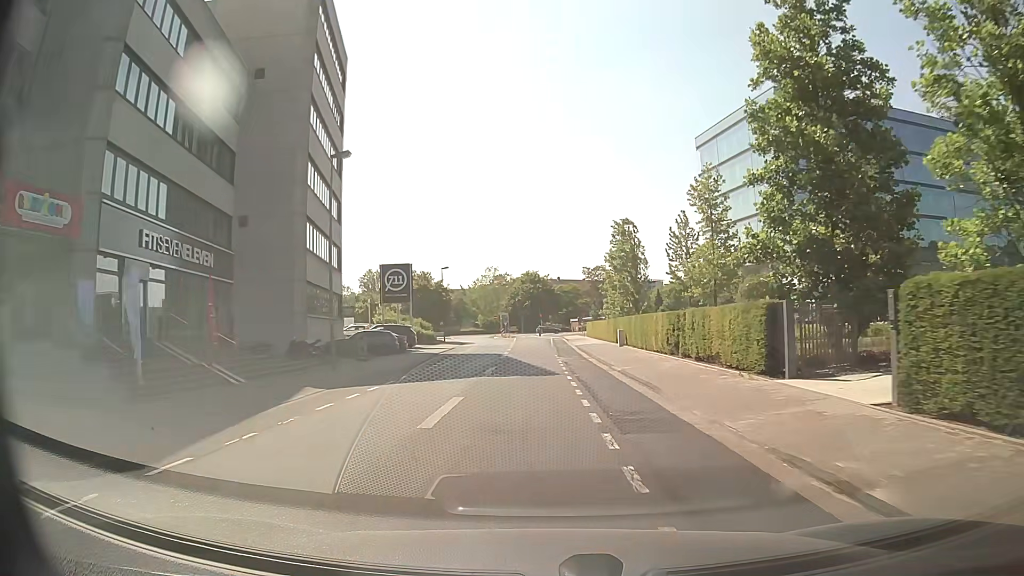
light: Day
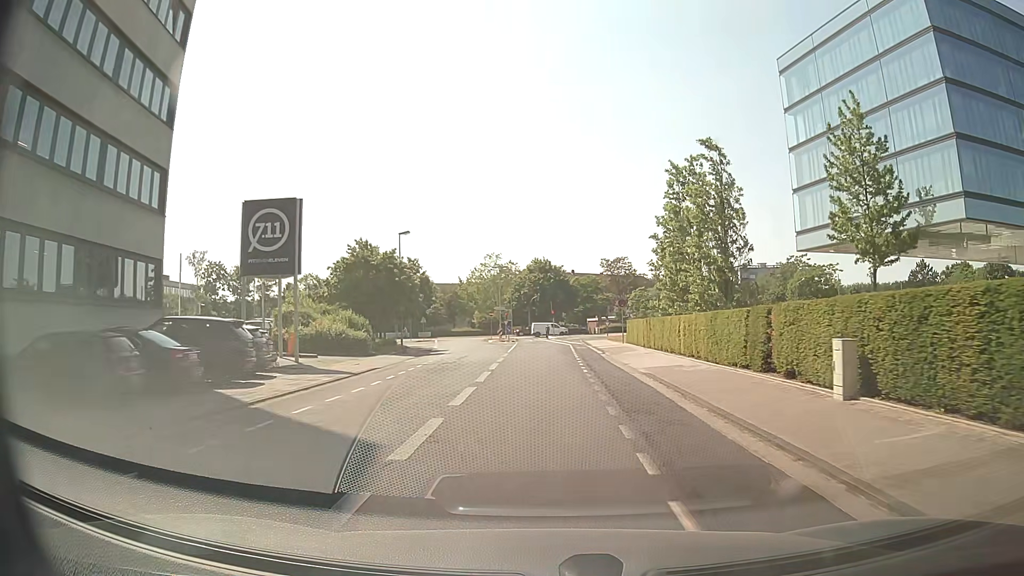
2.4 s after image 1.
(-0.6, +27.4) m; -1°
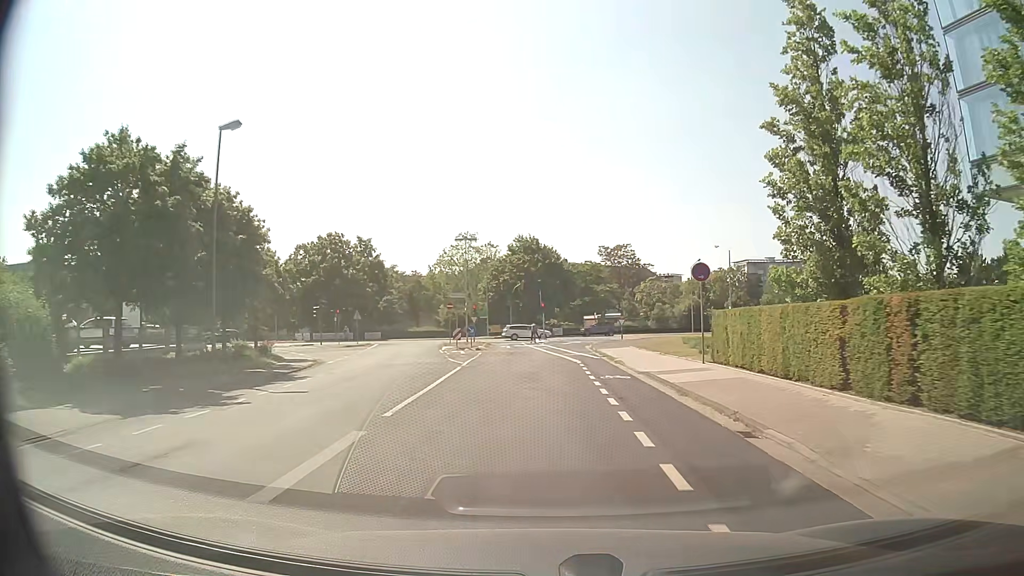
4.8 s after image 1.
(+0.4, +26.5) m; +1°
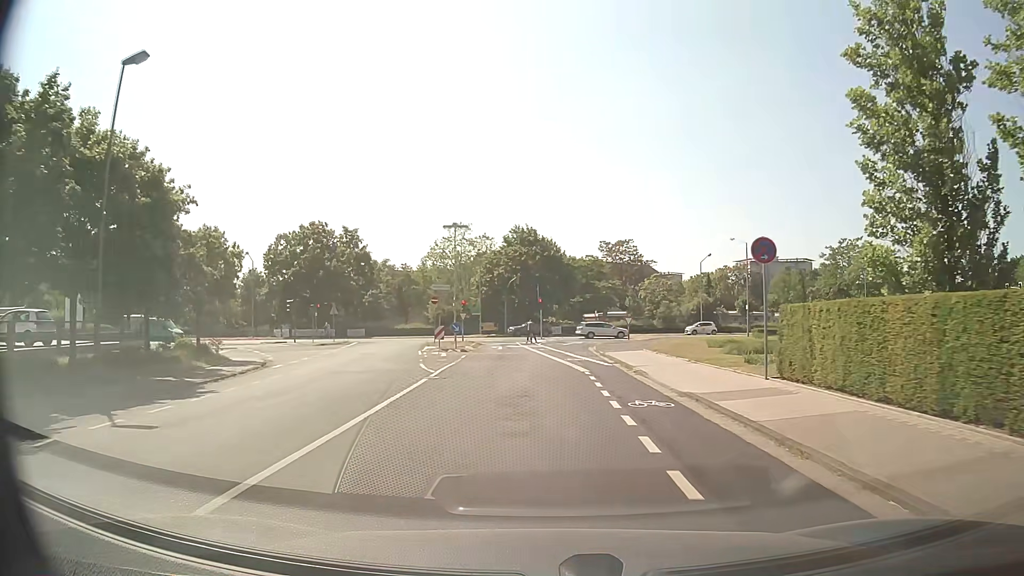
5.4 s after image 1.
(0.0, +6.3) m; +1°
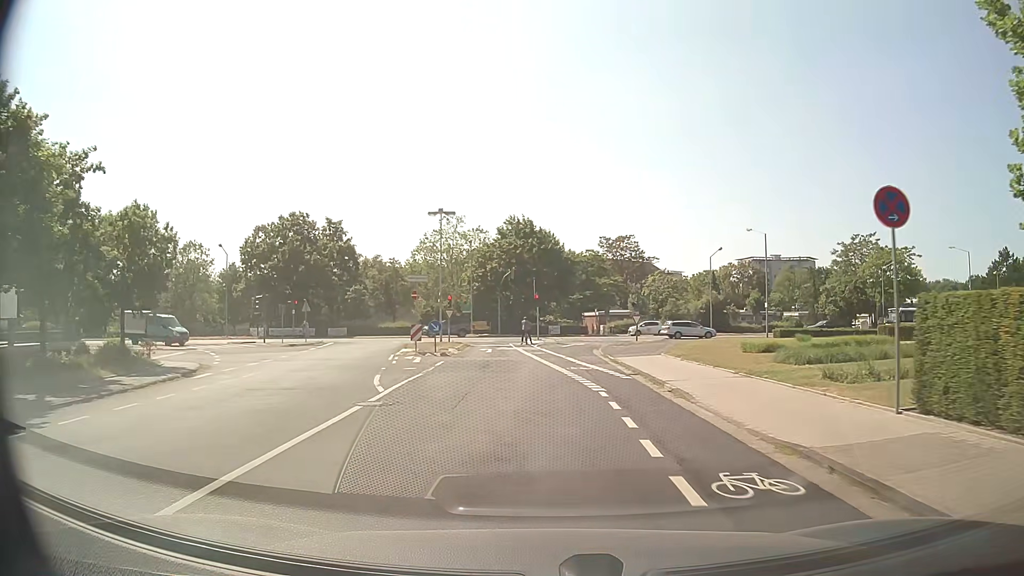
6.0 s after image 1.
(0.0, +5.9) m; 0°
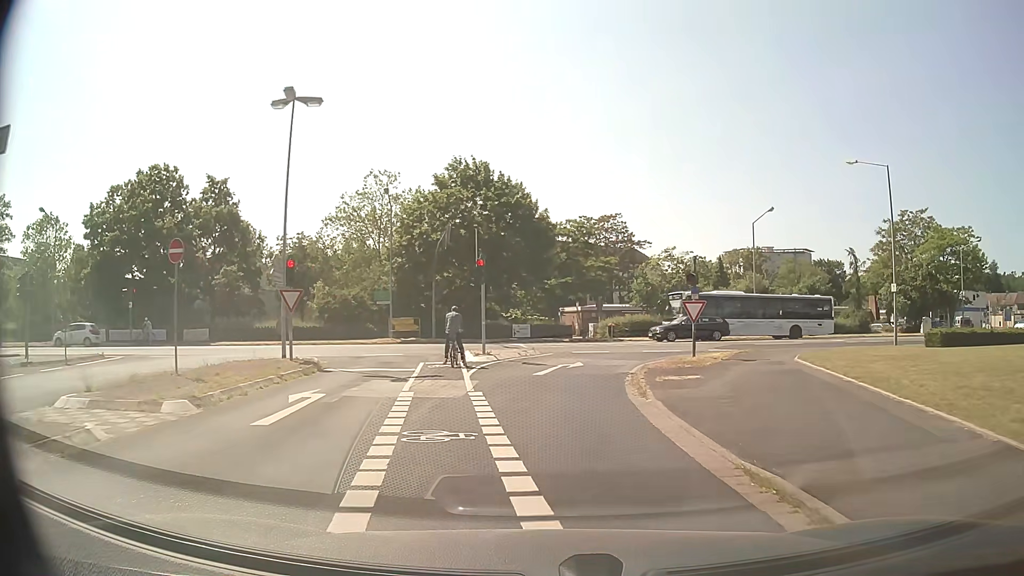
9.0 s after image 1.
(+0.5, +24.4) m; +3°
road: residential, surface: asphalt
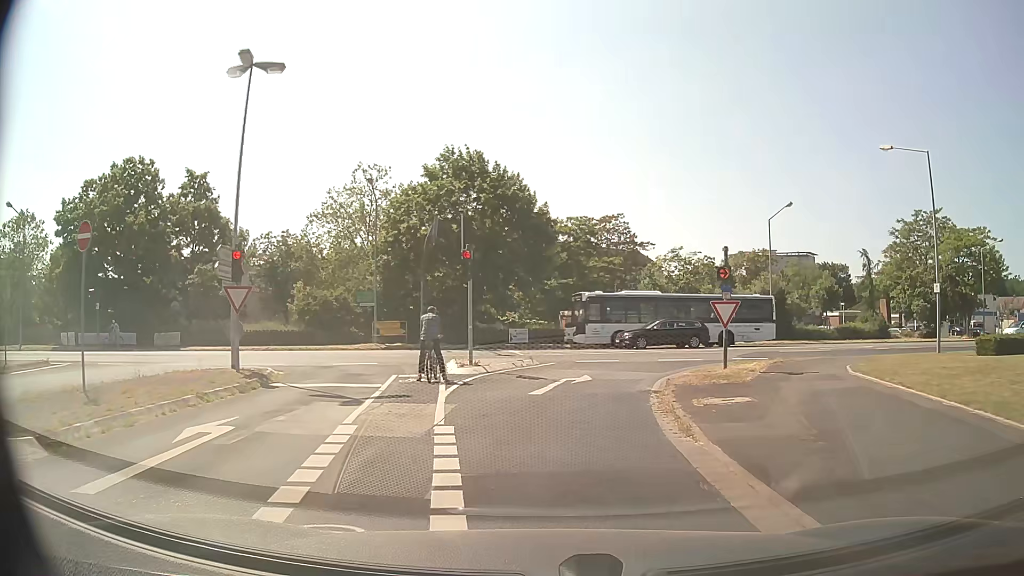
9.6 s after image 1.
(0.0, +3.8) m; -1°
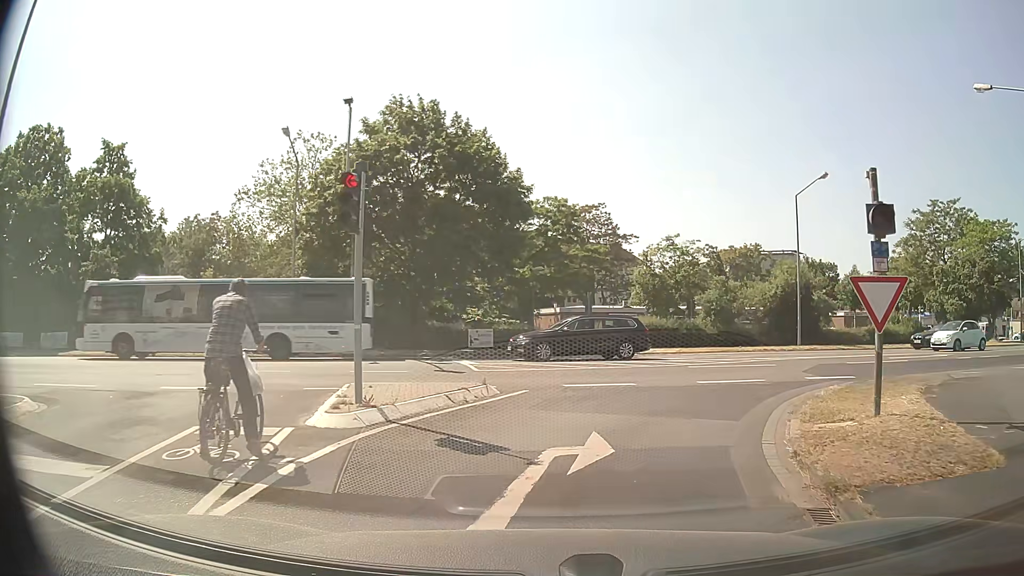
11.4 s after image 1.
(+0.2, +9.5) m; +3°
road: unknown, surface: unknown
(+1, +10) (+7, +18) (+16, +22) (+25, +25) (+35, +27) (+45, +29) (+54, +32) (+64, +35) (+74, +38) (+83, +40) m
